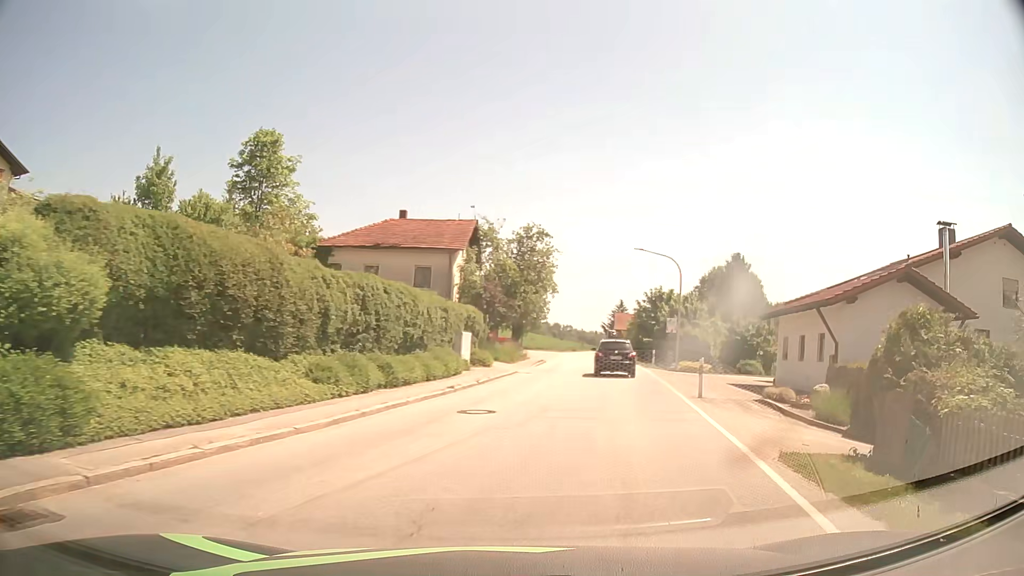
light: Day
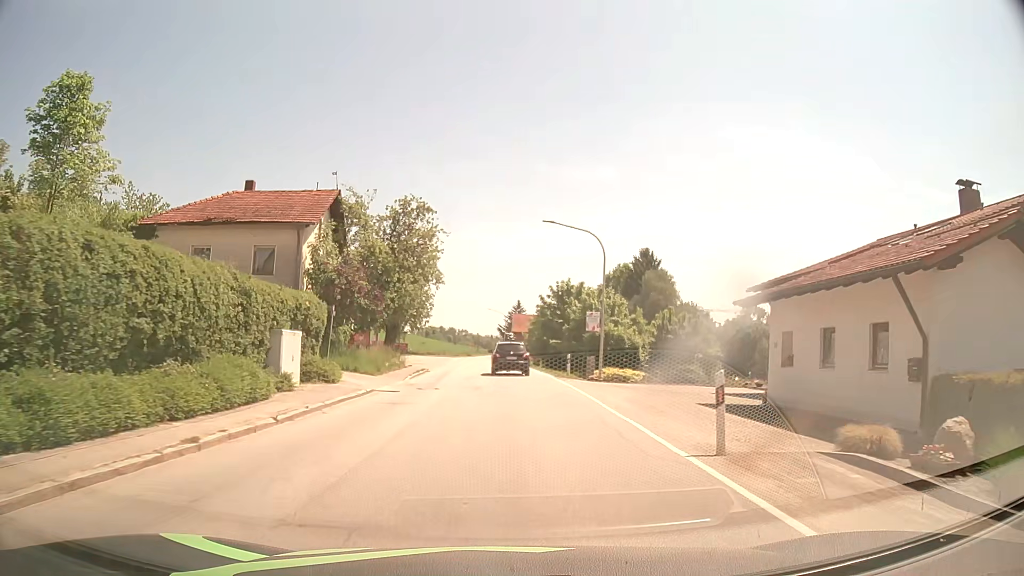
(+1.2, +10.4) m; +10°
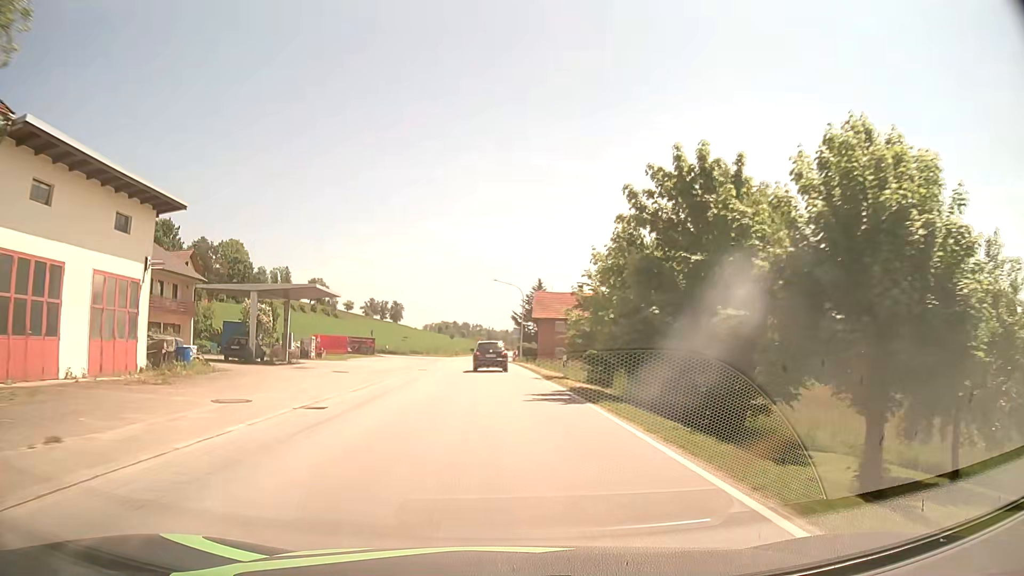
(-0.3, +37.4) m; -2°
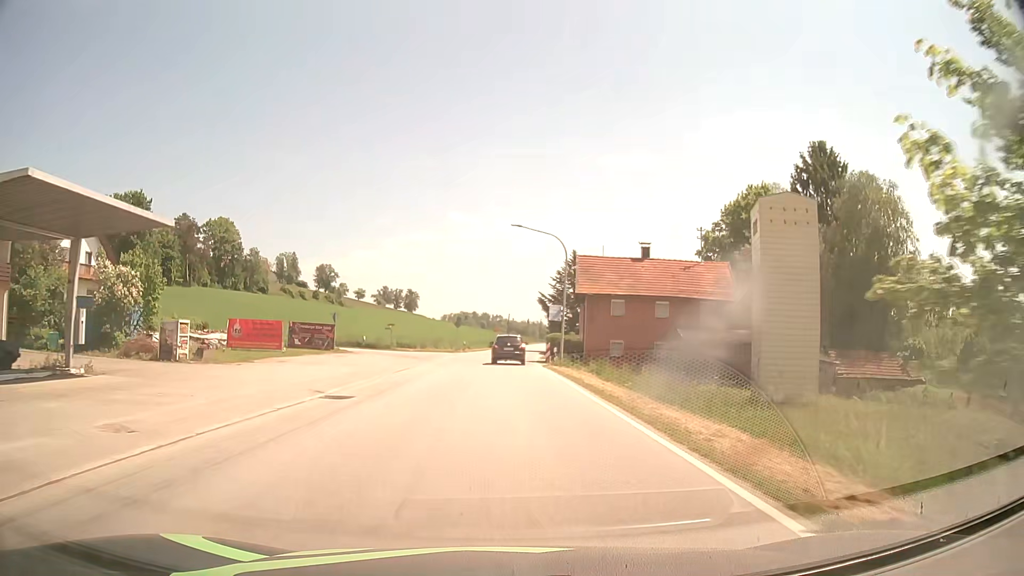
(-0.5, +24.5) m; -2°
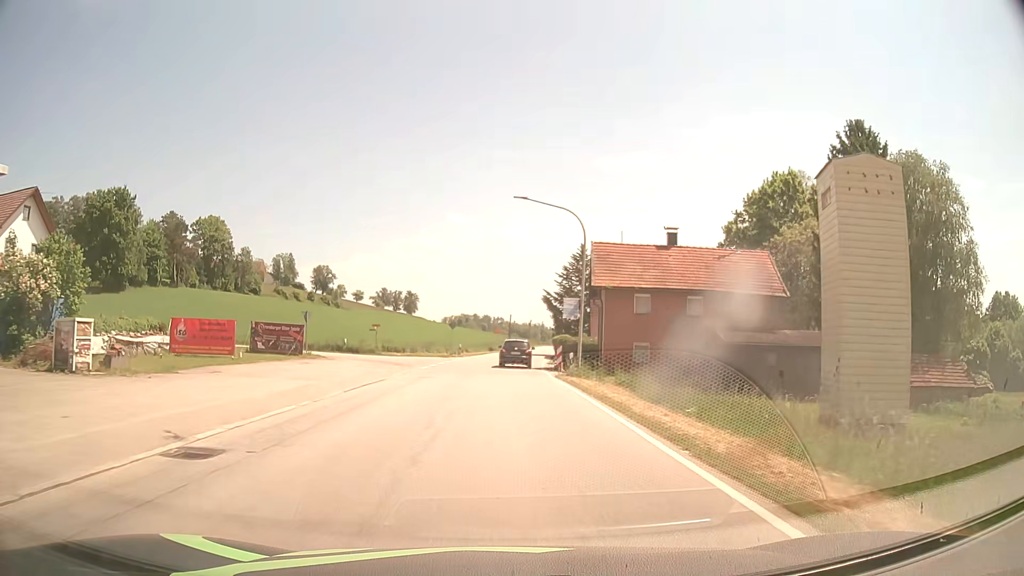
(0.0, +7.6) m; 0°
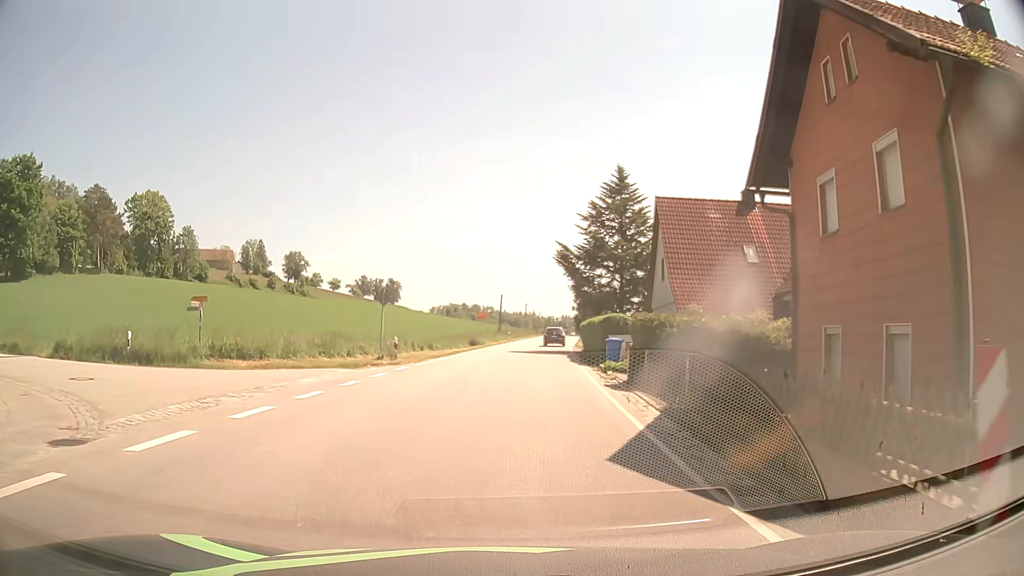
(+0.3, +30.1) m; +1°
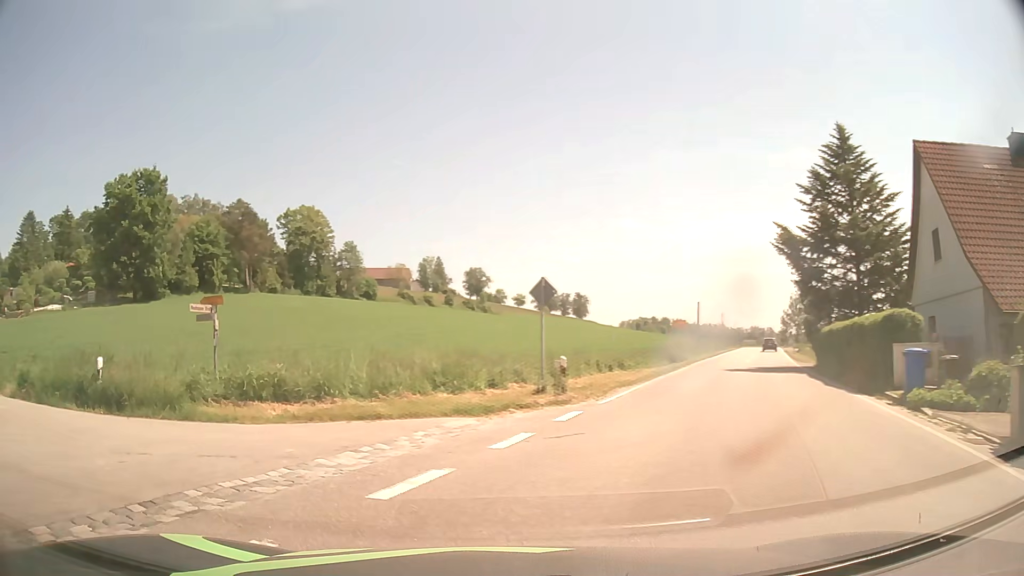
(-0.6, +10.4) m; -15°
